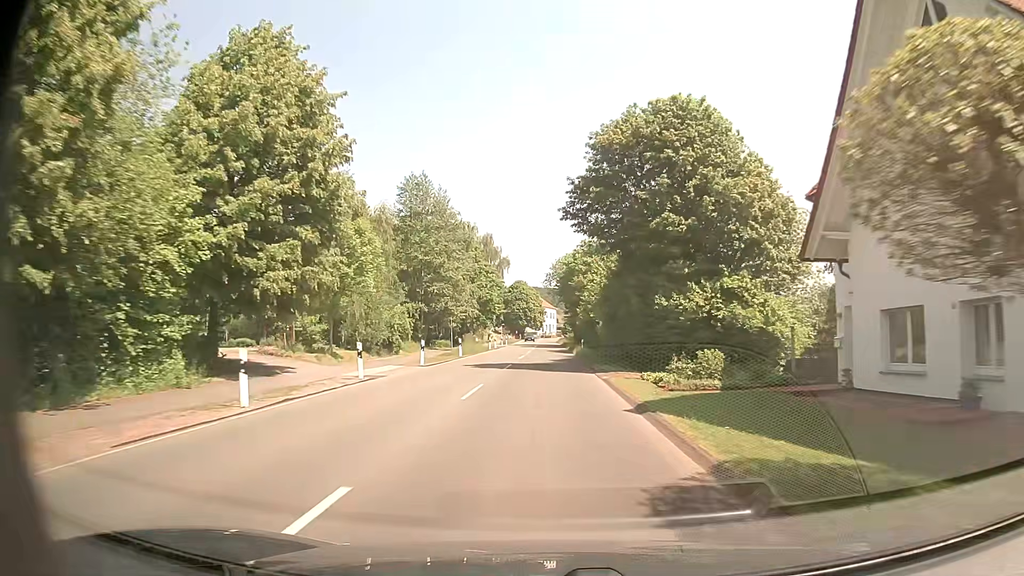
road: secondary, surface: asphalt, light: Day
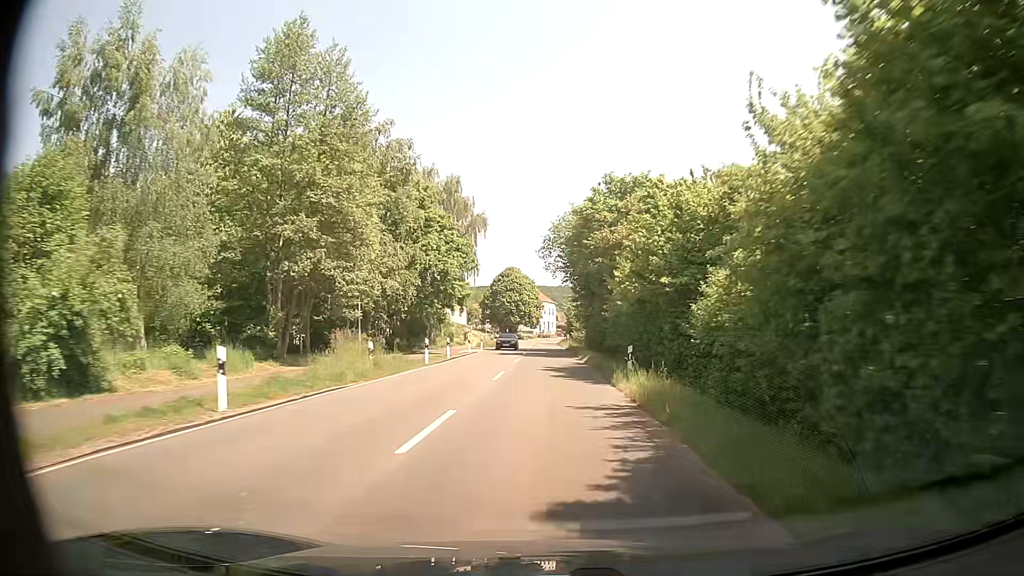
(-0.2, +30.6) m; 0°
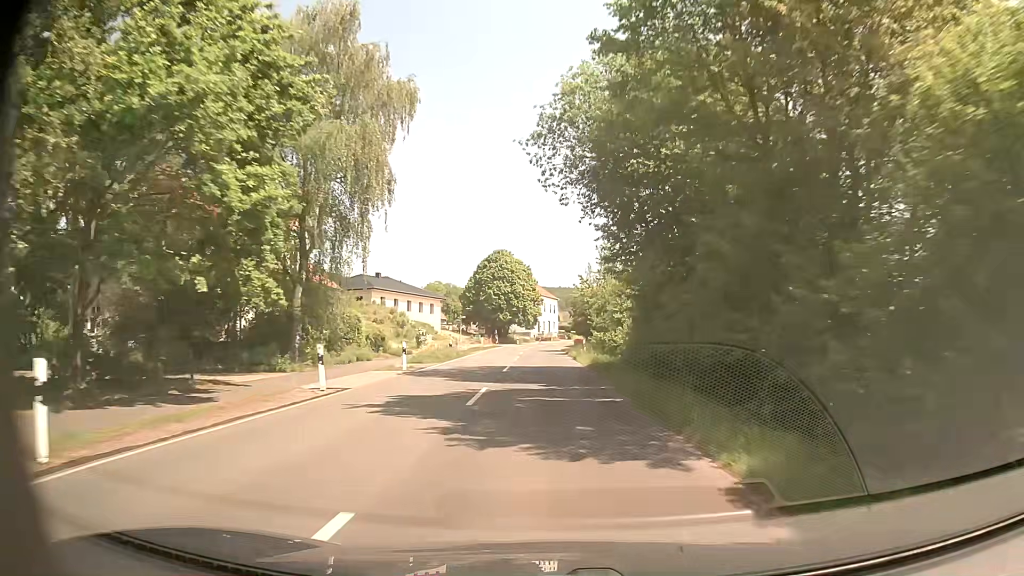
(+0.1, +30.8) m; 0°
(0, +10) (0, +20) (0, +30) (0, +40) (0, +50) (0, +60) (0, +70) (0, +80) (+1, +90) (+3, +100) m
